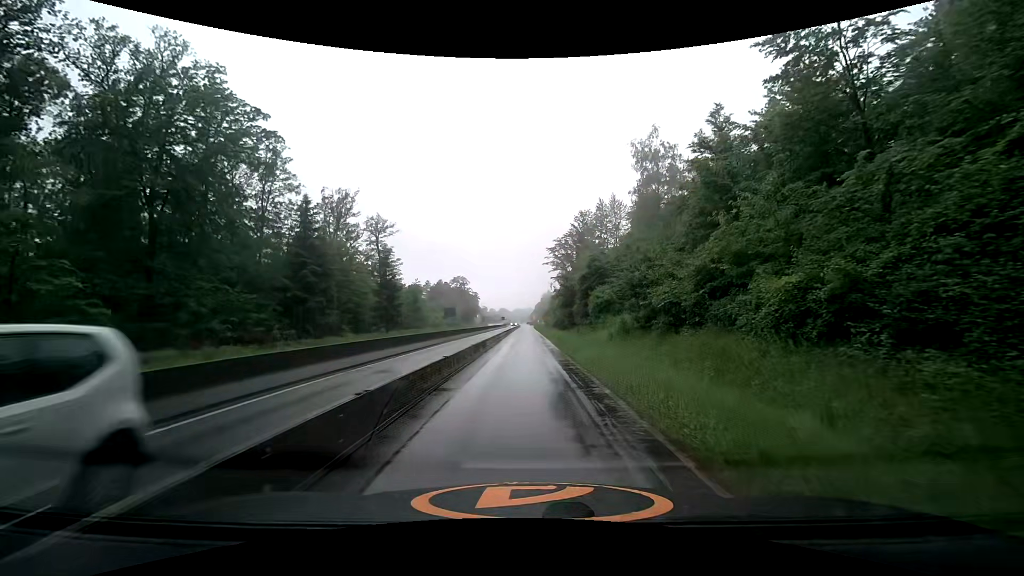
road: trunk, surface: asphalt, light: Day
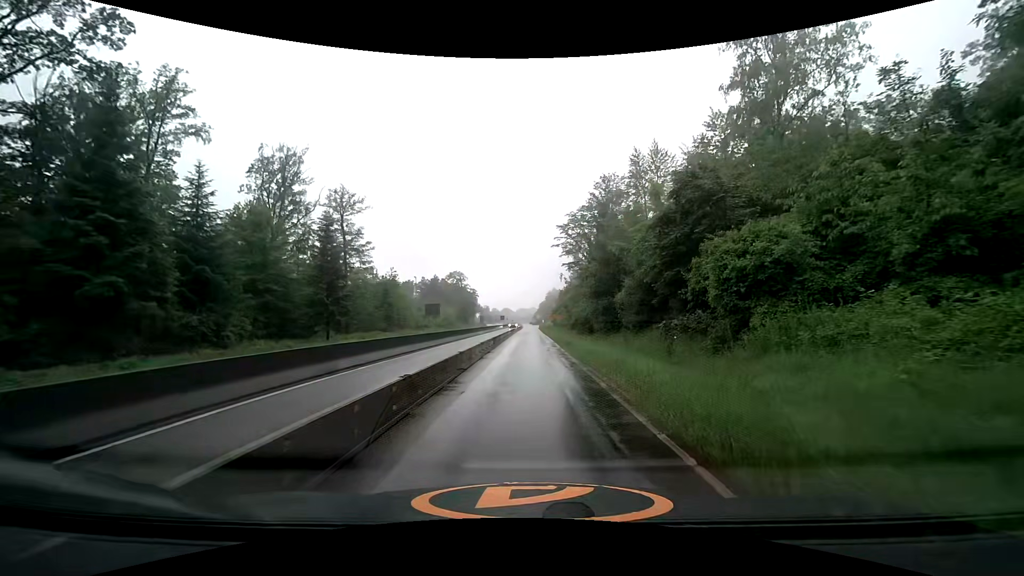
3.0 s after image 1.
(+0.2, +22.4) m; +1°
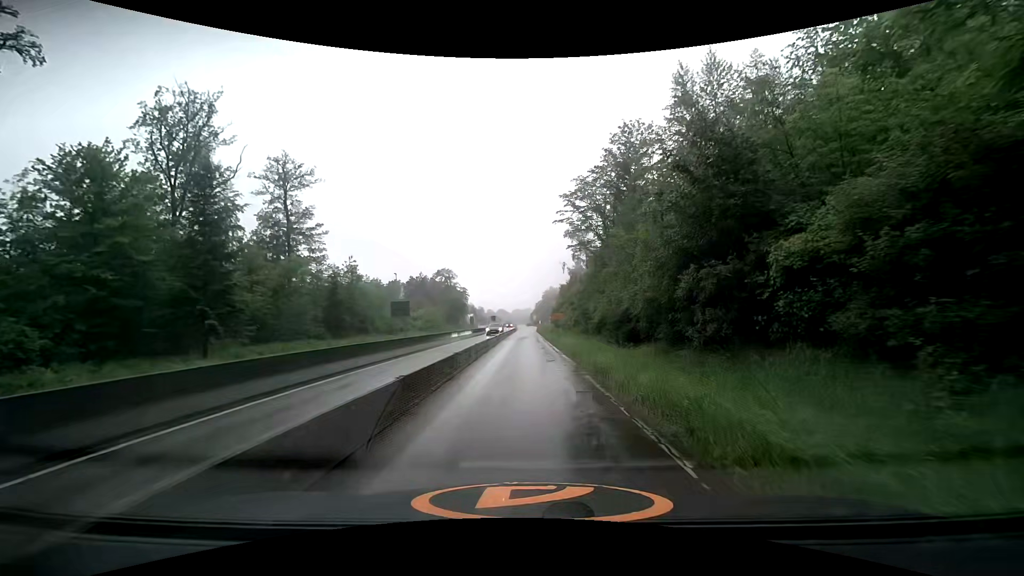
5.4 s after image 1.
(0.0, +17.9) m; 0°
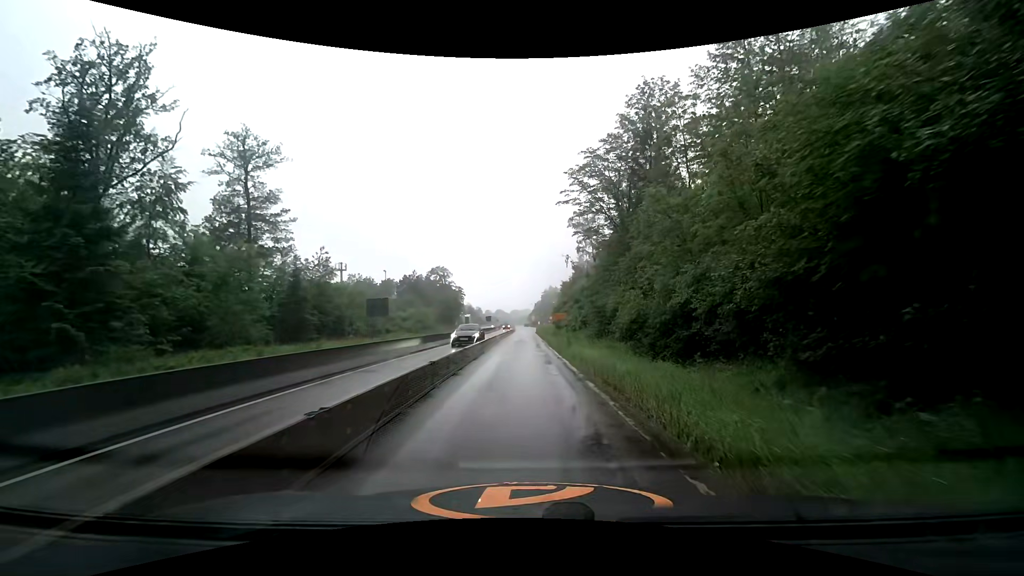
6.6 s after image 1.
(0.0, +8.9) m; 0°
